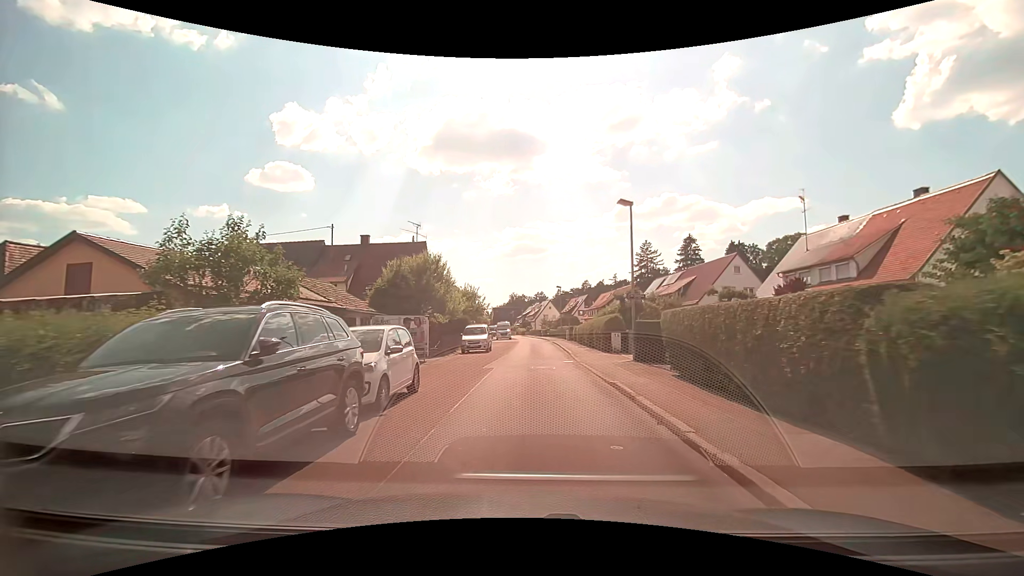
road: residential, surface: asphalt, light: Day
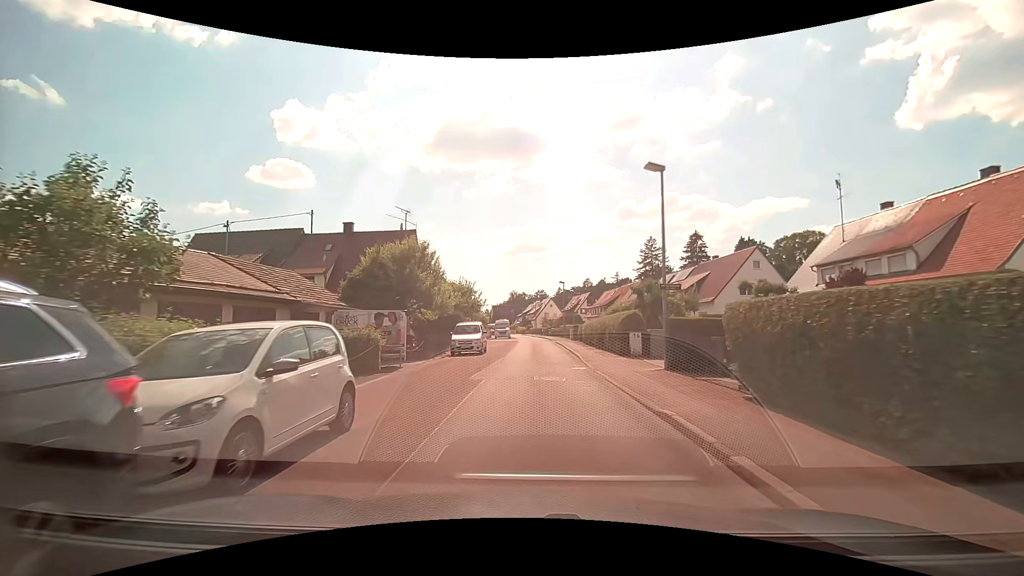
(0.0, +4.2) m; 0°
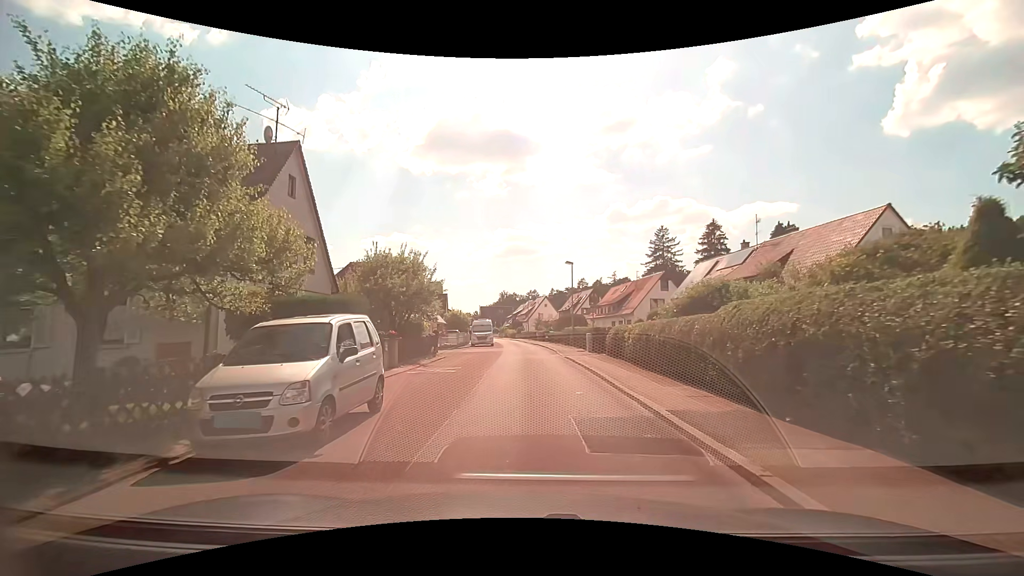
(+0.3, +18.6) m; +1°
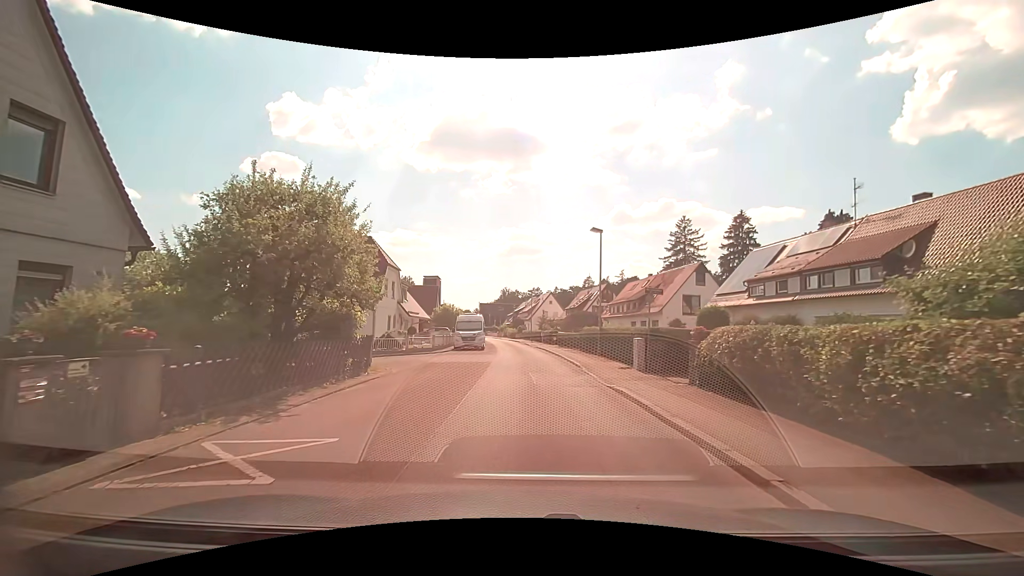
(-0.1, +12.2) m; 0°
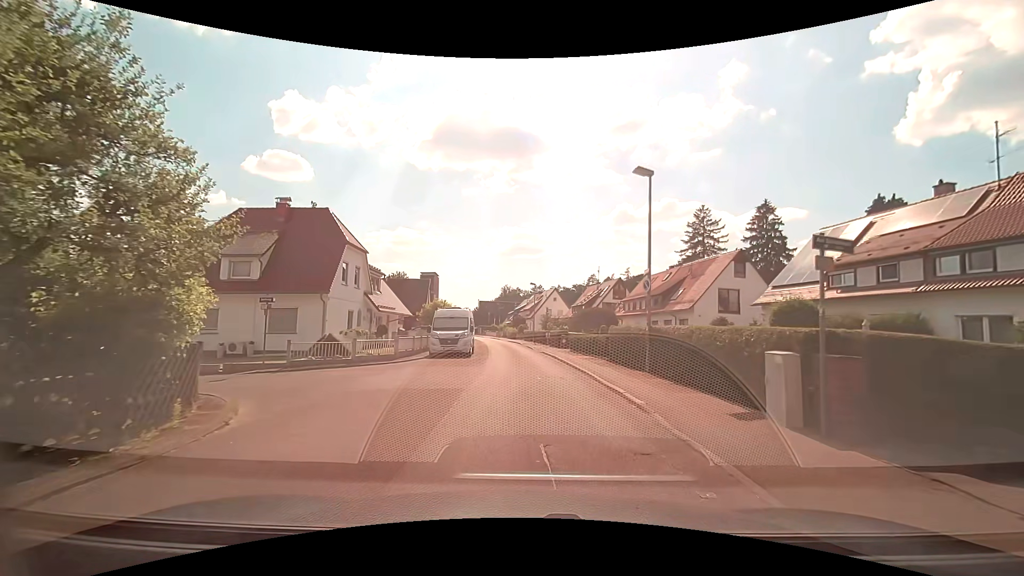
(-0.1, +9.2) m; 0°
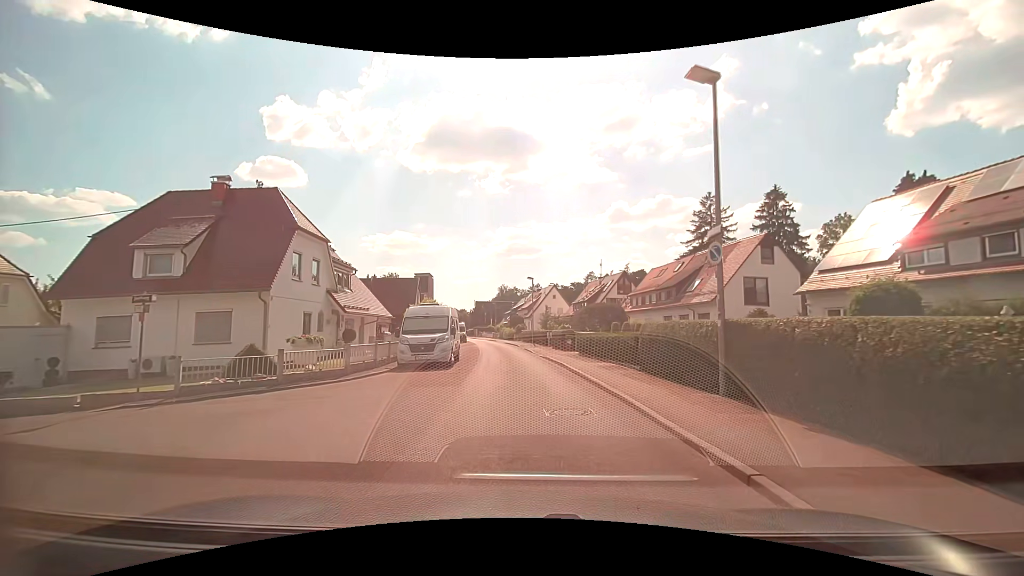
(0.0, +5.7) m; 0°
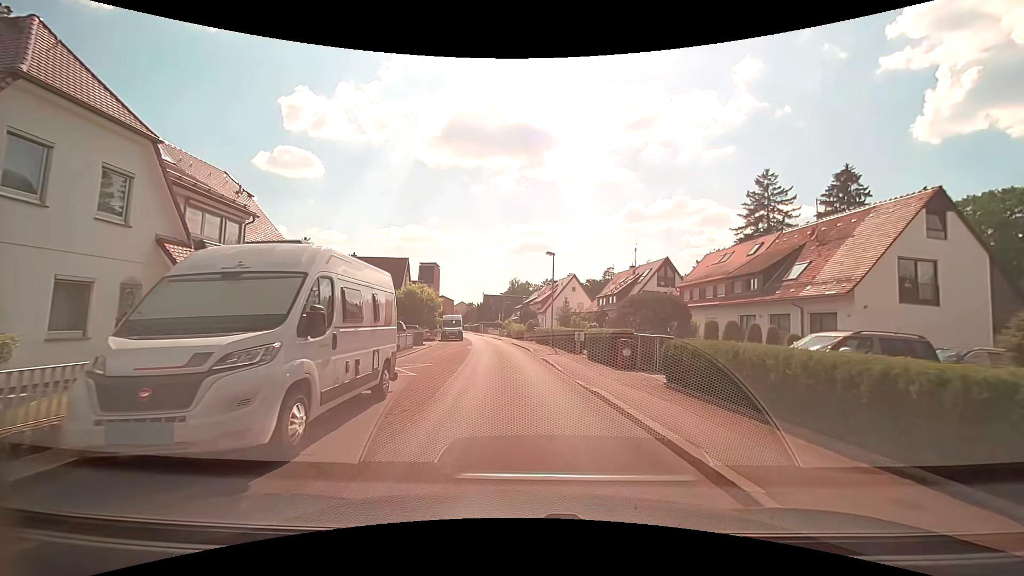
(-0.3, +14.0) m; 0°
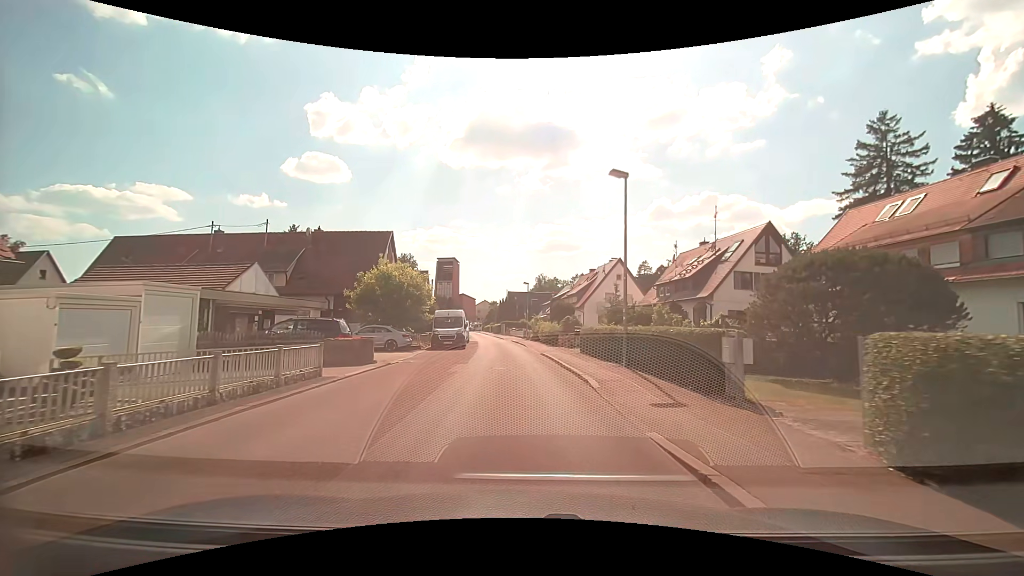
(-0.7, +16.7) m; -4°
